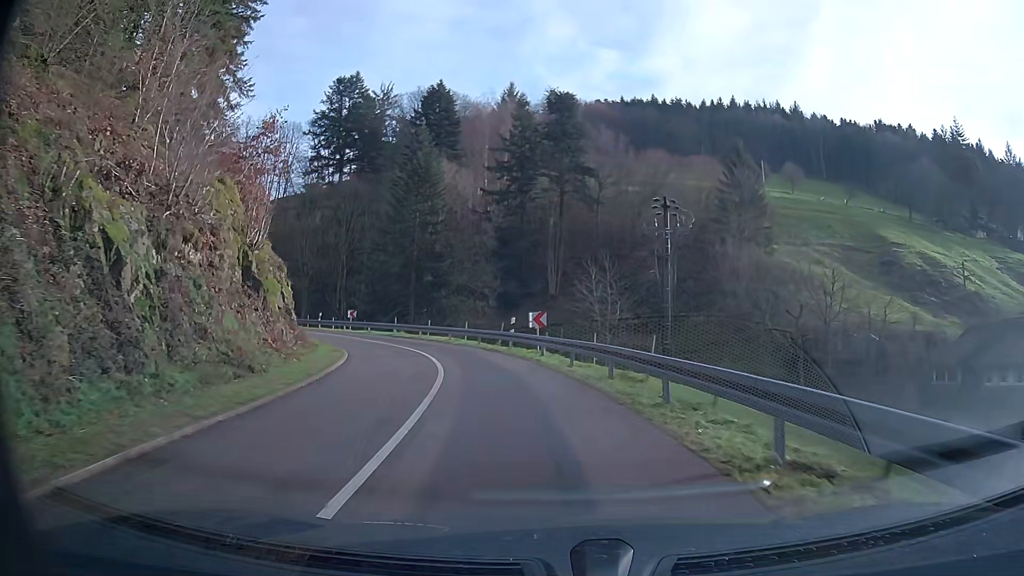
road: tertiary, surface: asphalt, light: Day
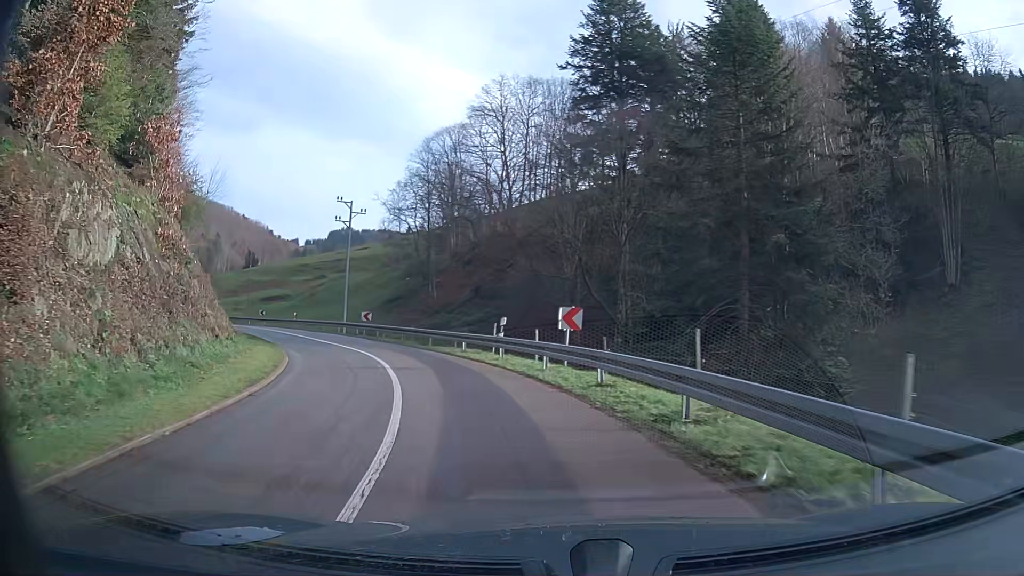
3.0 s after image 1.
(-7.1, +32.1) m; -29°
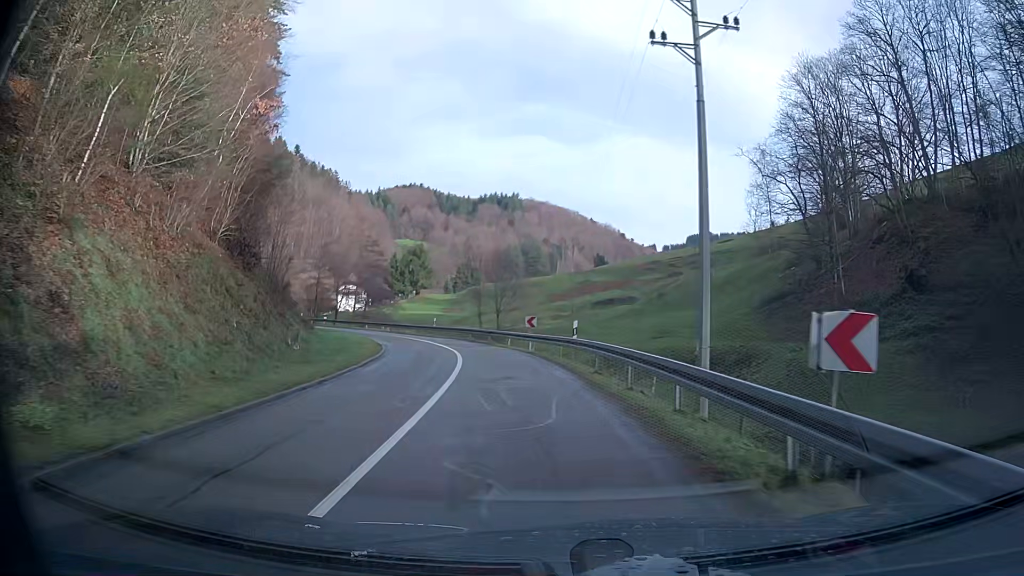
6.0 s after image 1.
(-9.1, +32.1) m; -29°
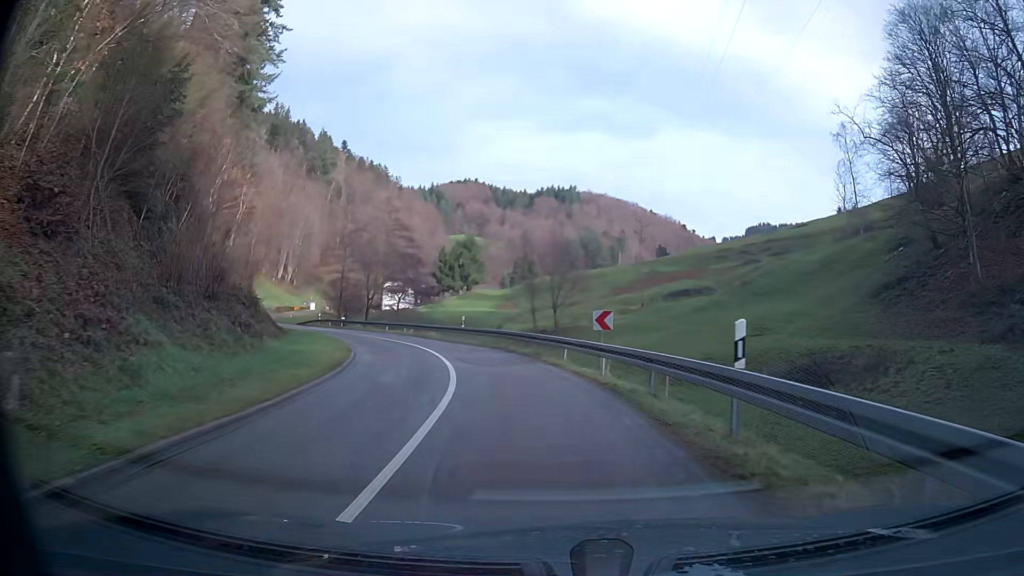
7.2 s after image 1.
(-0.6, +13.7) m; -5°
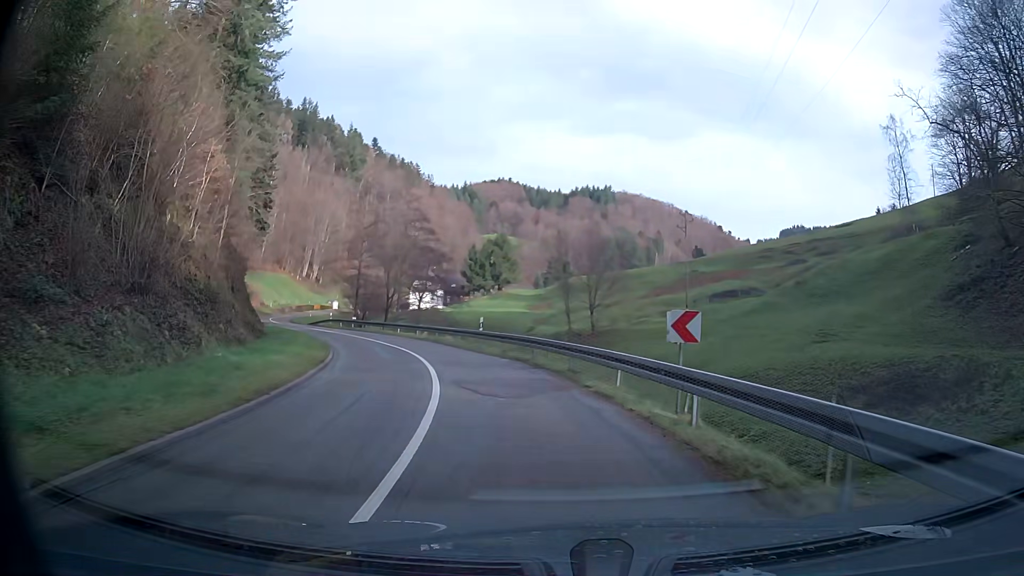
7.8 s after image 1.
(-0.2, +6.8) m; -4°
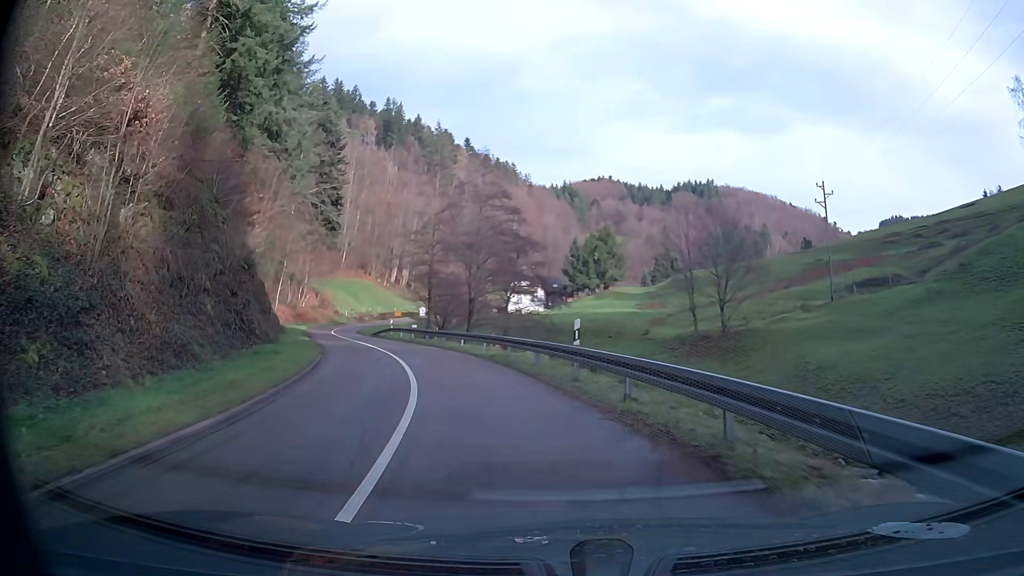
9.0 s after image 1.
(-1.1, +13.8) m; -9°
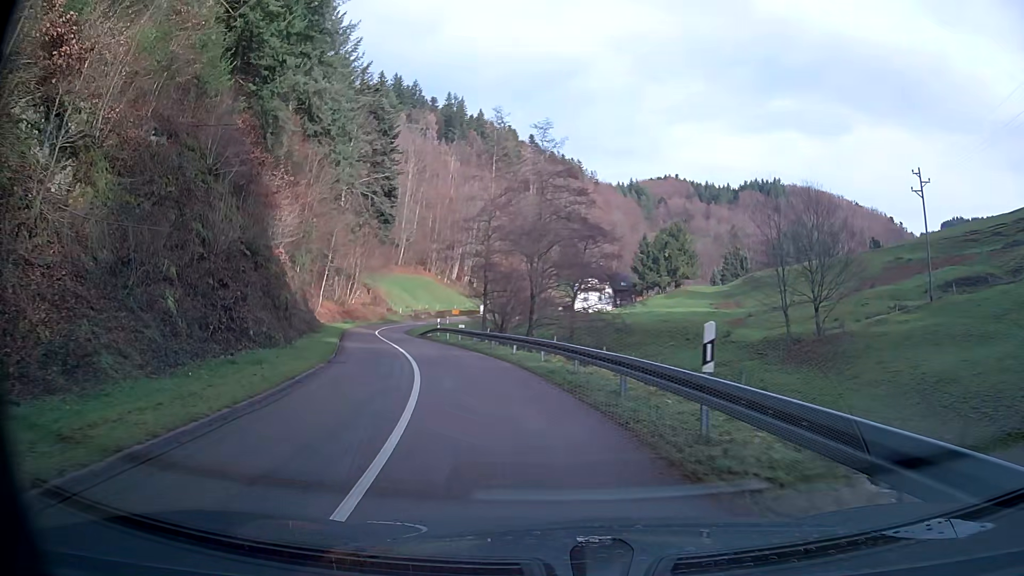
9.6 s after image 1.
(-0.3, +7.0) m; -5°
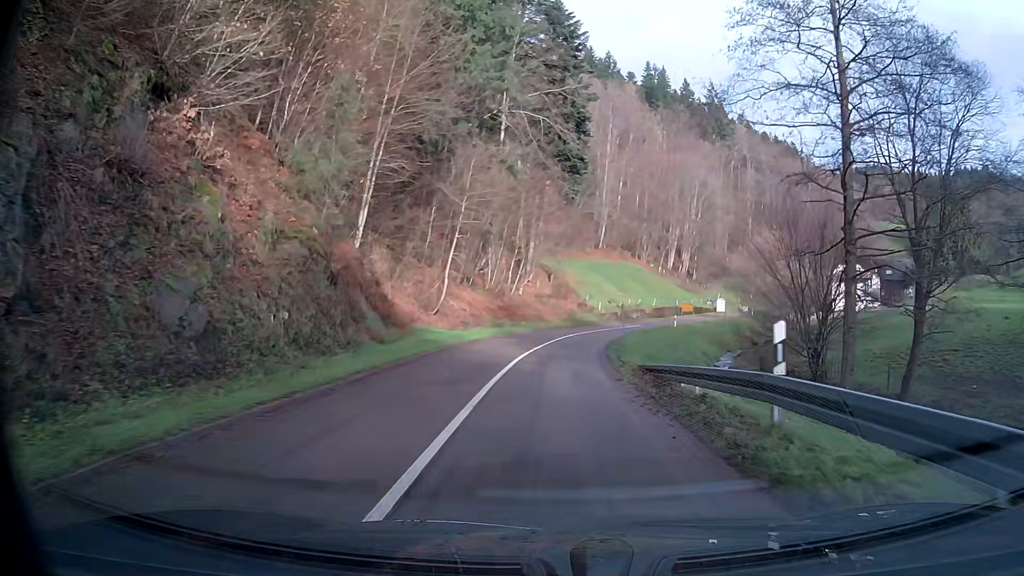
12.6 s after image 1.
(-6.6, +35.3) m; -15°
(0, +10) (0, +20) (+1, +30) (+3, +40) (+6, +49) (+9, +59) (+13, +68) (+17, +77) (+21, +86) (+25, +96) m
